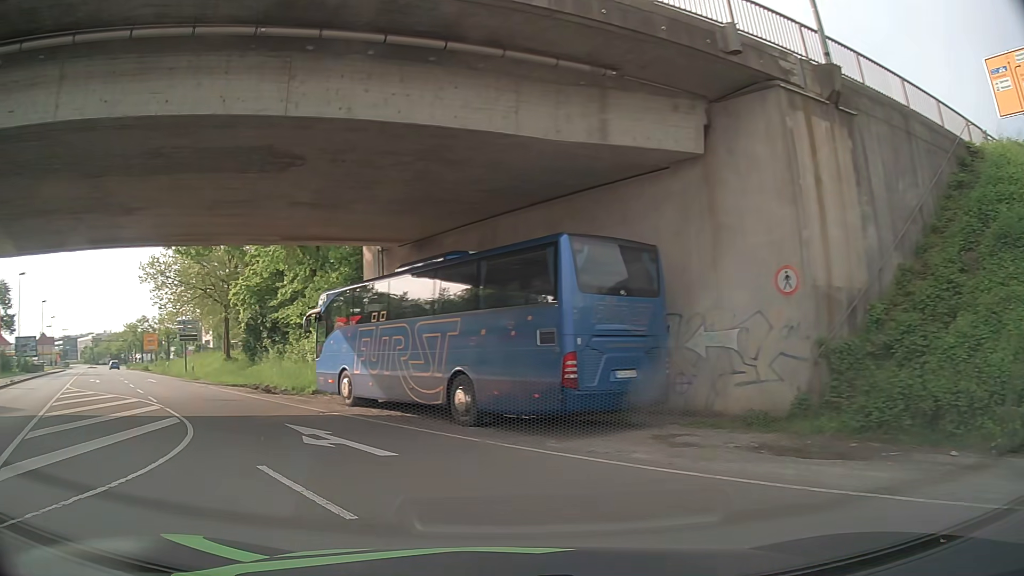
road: primary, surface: asphalt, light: Day
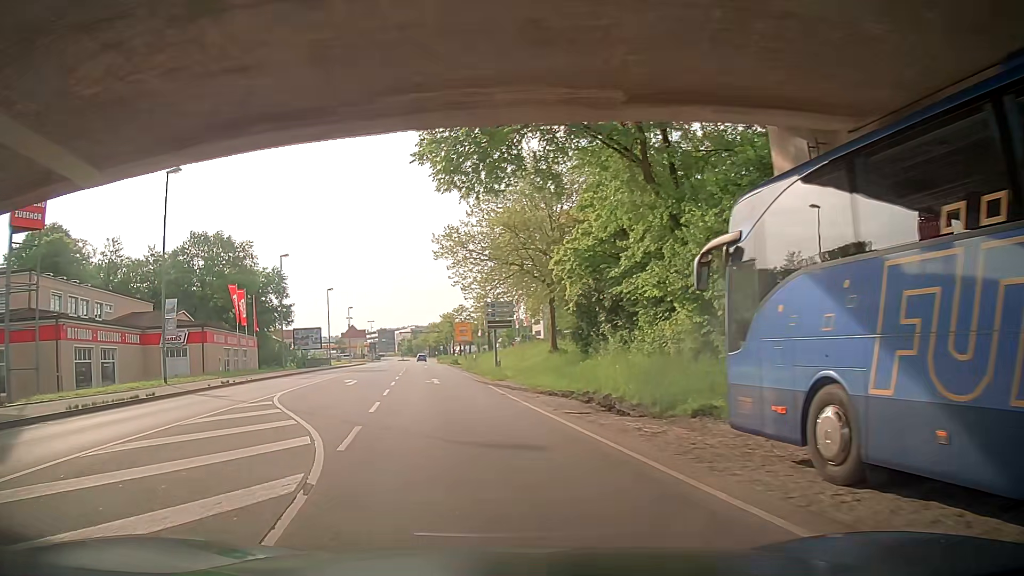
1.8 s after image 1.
(-3.7, +12.0) m; -31°
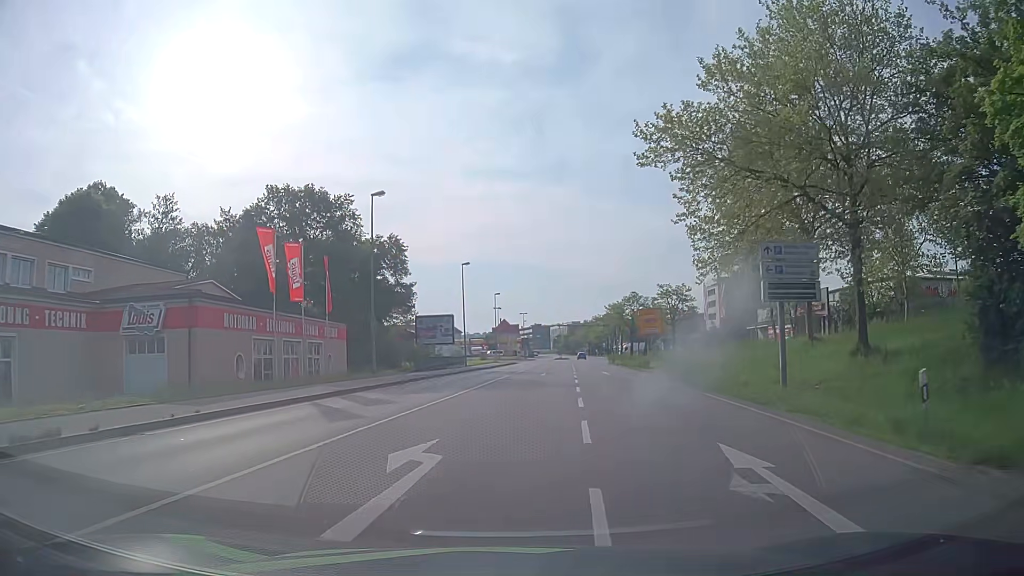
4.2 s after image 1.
(-3.3, +23.8) m; -11°
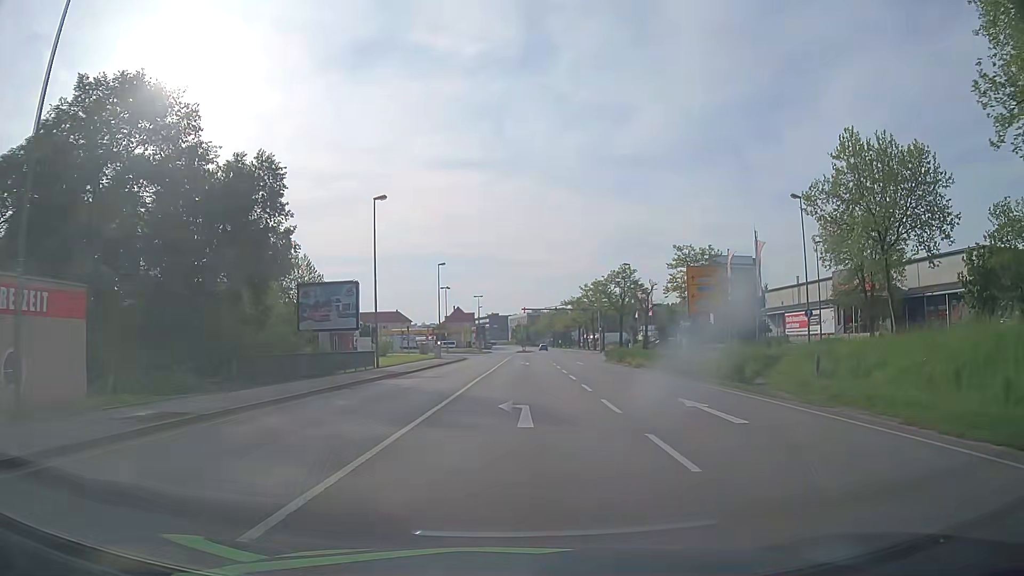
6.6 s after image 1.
(+0.6, +26.6) m; +3°
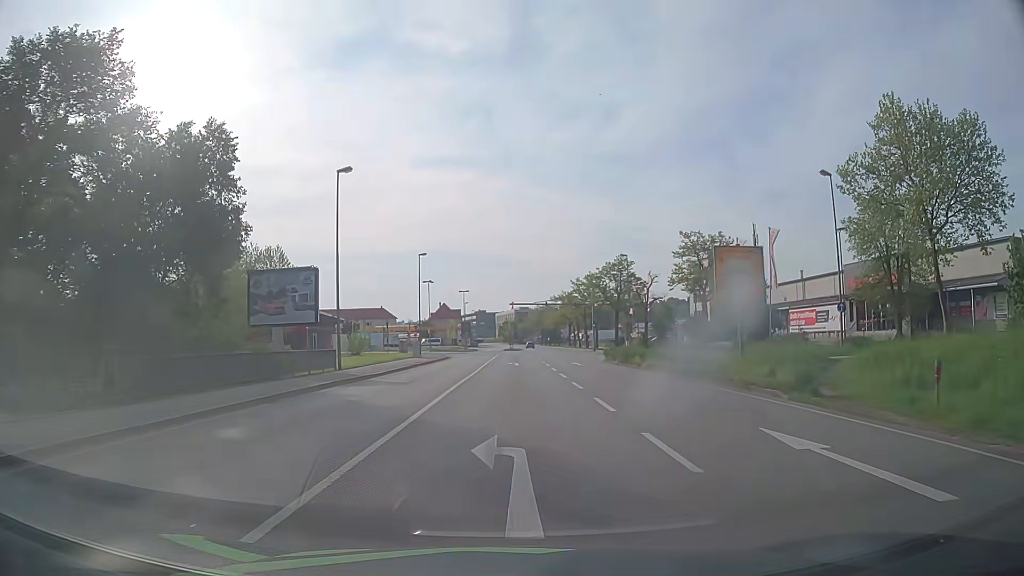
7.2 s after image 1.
(+0.1, +6.1) m; +1°
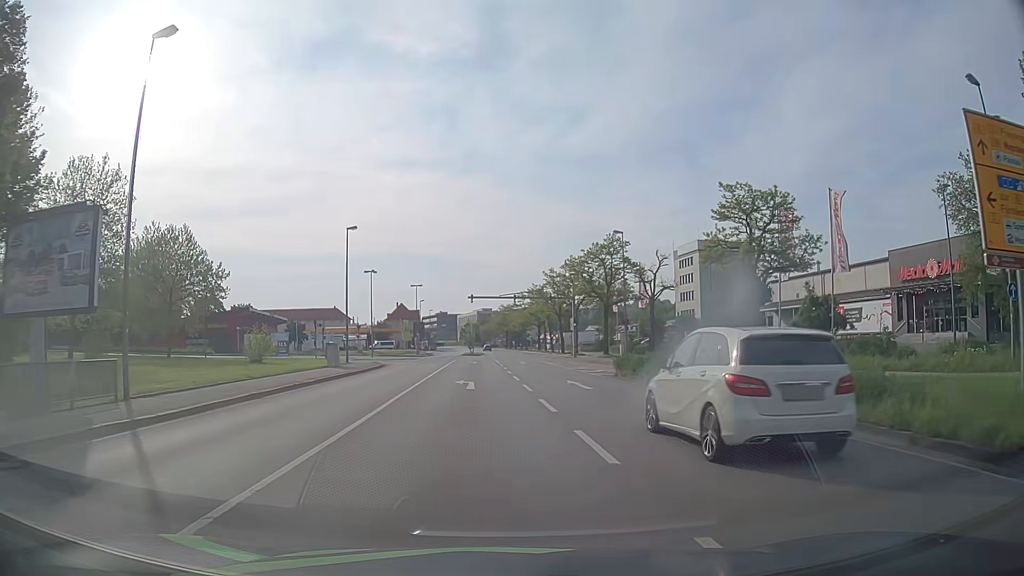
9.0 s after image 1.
(+0.5, +17.1) m; +4°
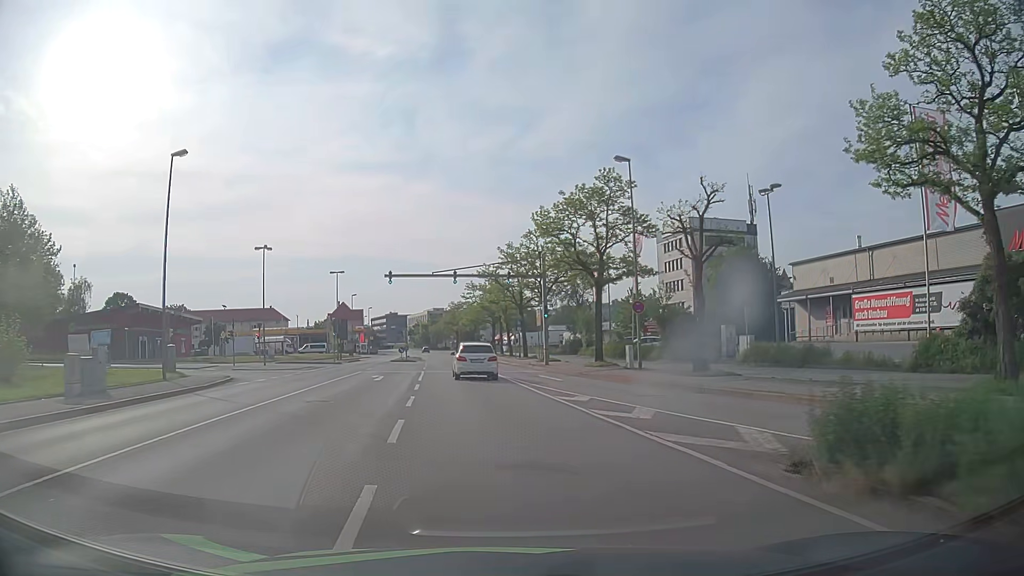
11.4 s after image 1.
(+1.0, +22.2) m; +3°
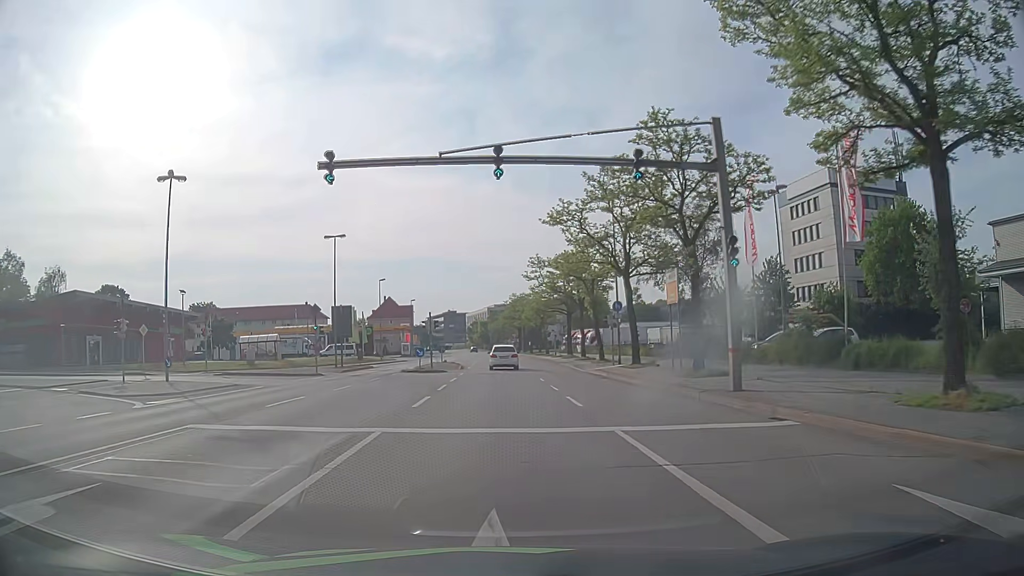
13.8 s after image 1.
(-1.5, +27.3) m; -5°
(0, +10) (0, +20) (0, +30) (-1, +40) (-1, +50) (-1, +60) (-2, +70) (-2, +80) (-3, +90) (-3, +100) m
